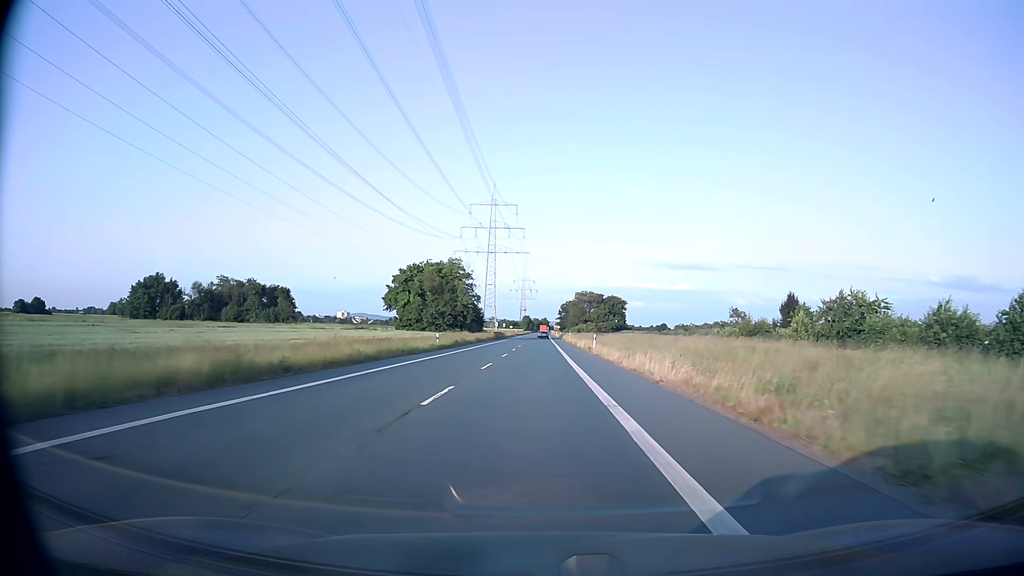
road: secondary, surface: asphalt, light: Day
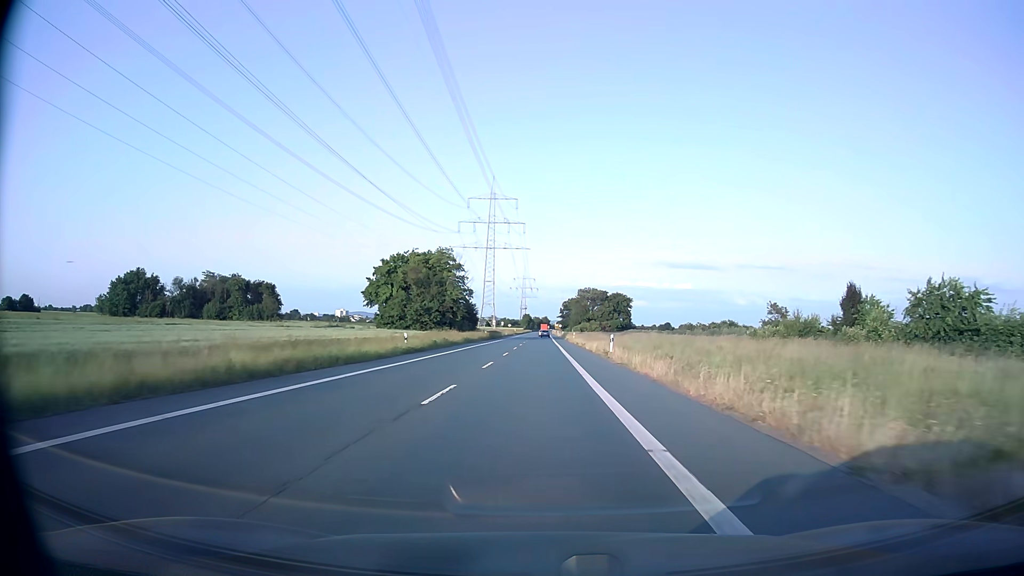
(0.0, +12.1) m; 0°
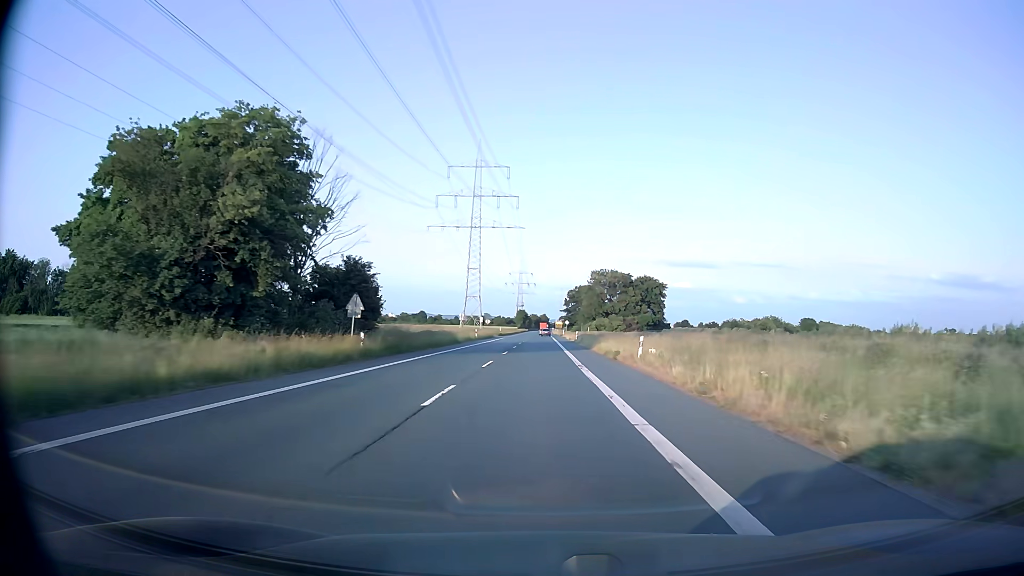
(+0.1, +60.8) m; 0°
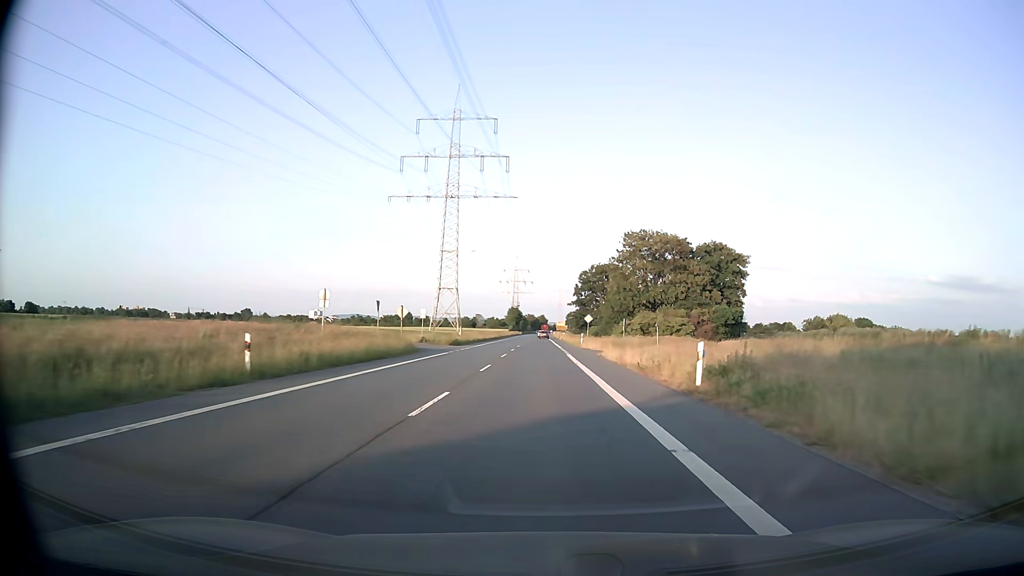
(-0.1, +61.5) m; 0°
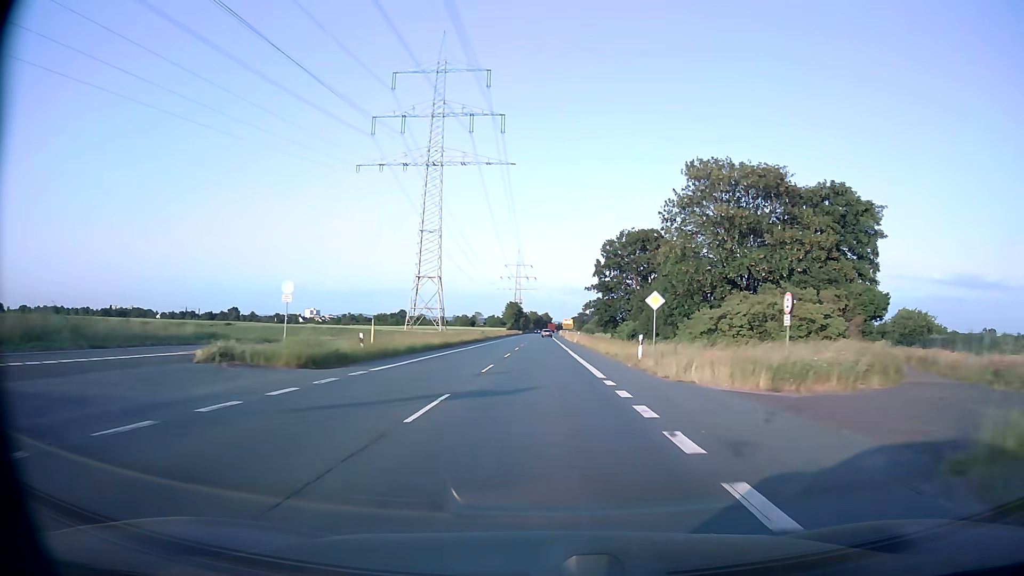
(-0.1, +36.8) m; 0°
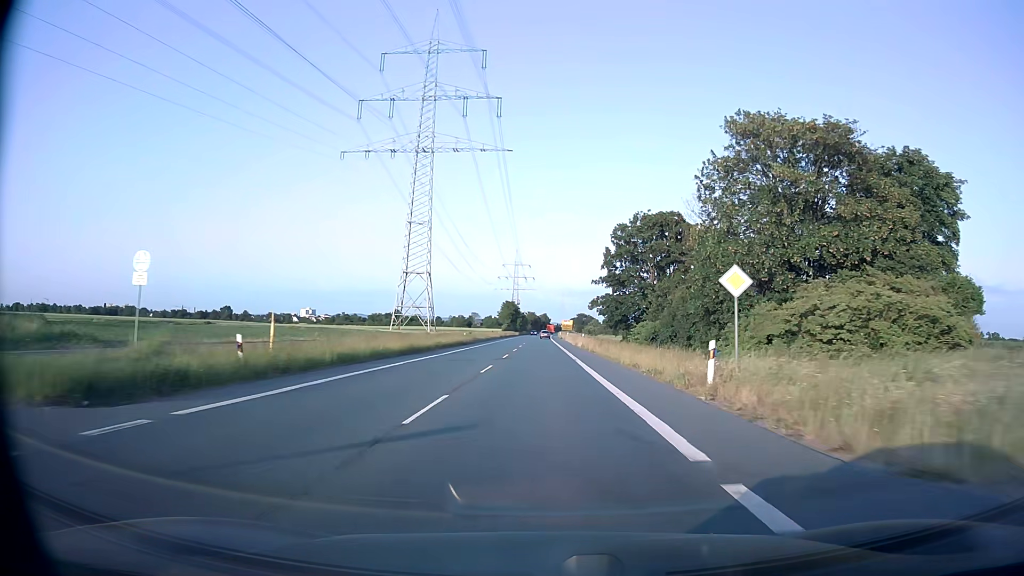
(0.0, +12.1) m; 0°
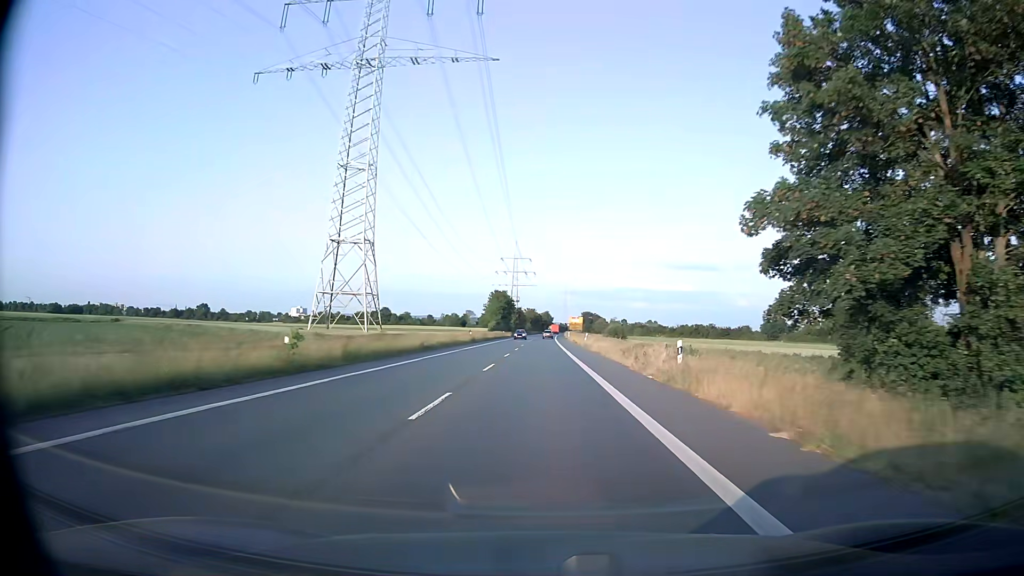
(0.0, +47.8) m; 0°
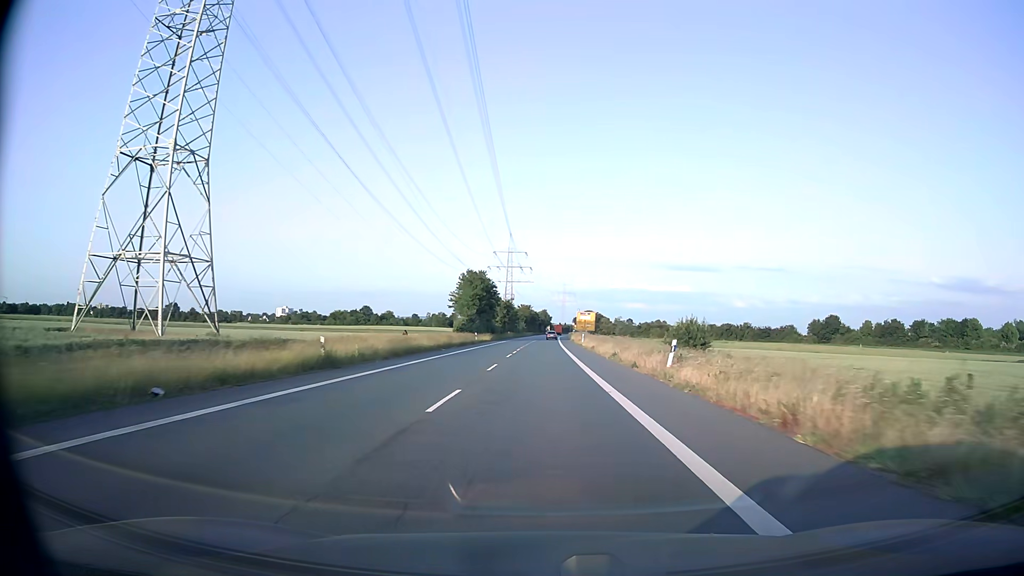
(-0.1, +47.2) m; 0°
(0, +10) (0, +20) (0, +30) (0, +40) (0, +50) (0, +60) (+1, +70) (+1, +80) (+1, +90) (+1, +100) m
